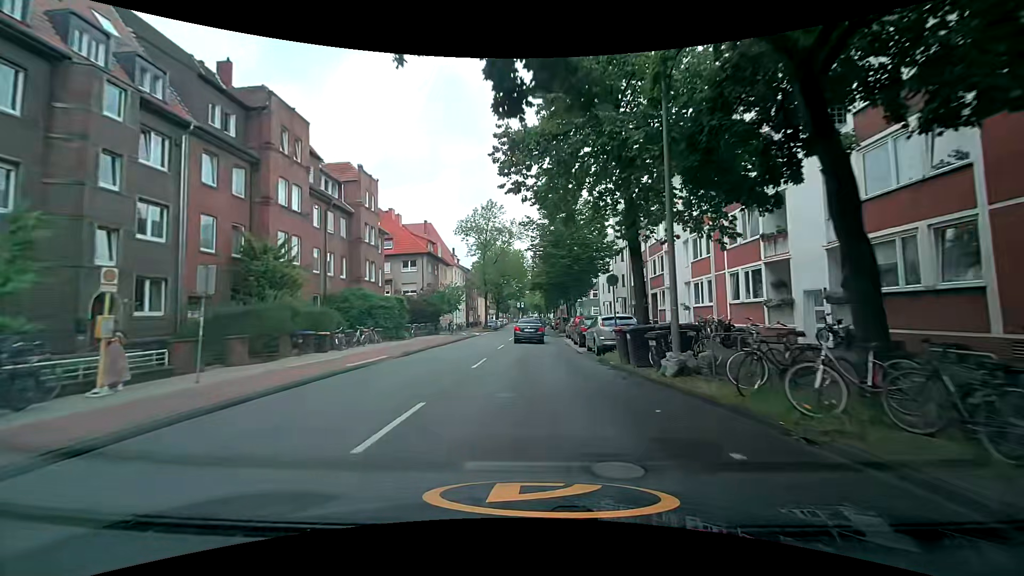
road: tertiary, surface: asphalt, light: Day
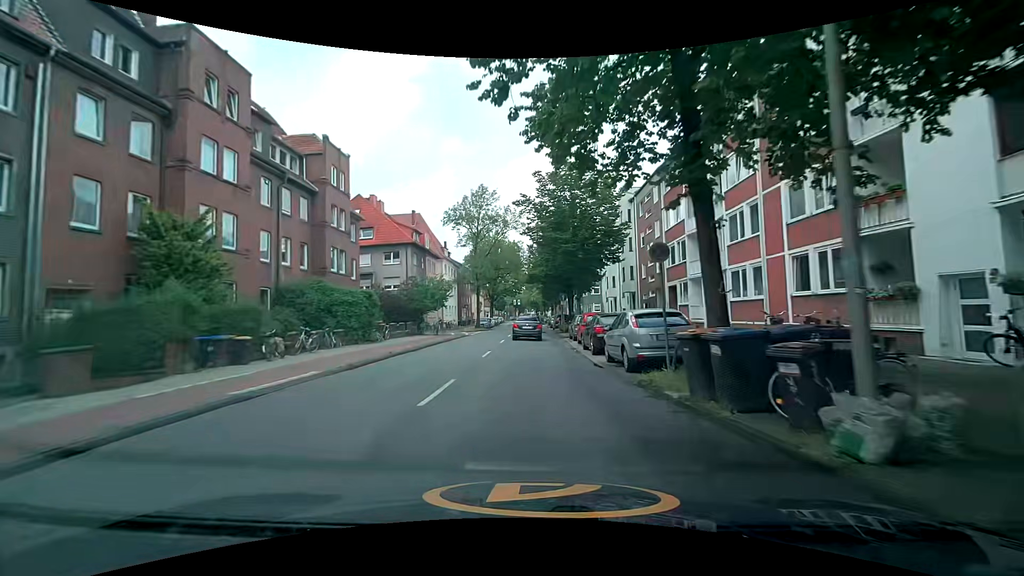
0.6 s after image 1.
(0.0, +6.4) m; -1°
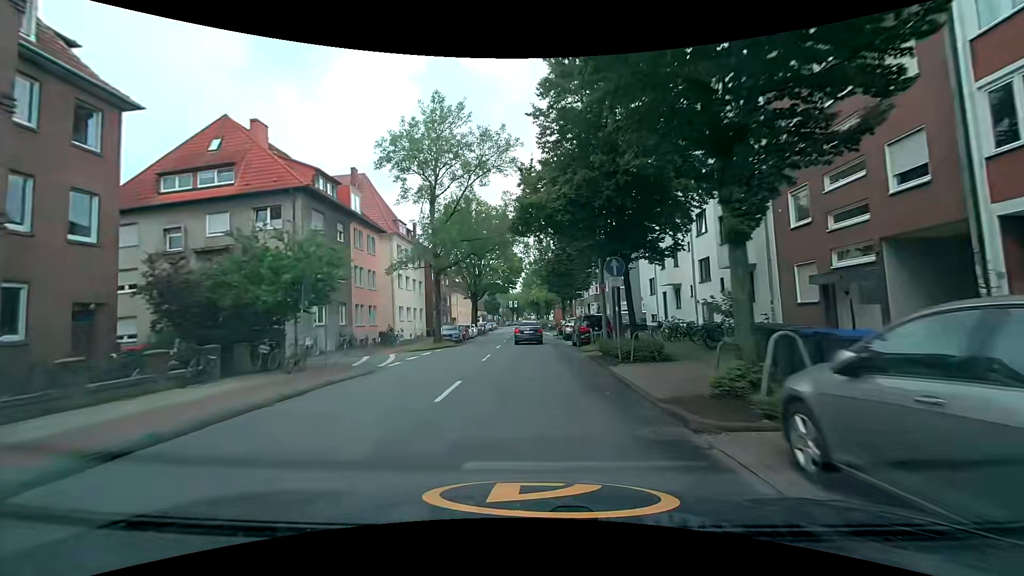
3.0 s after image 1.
(+0.6, +26.2) m; +1°
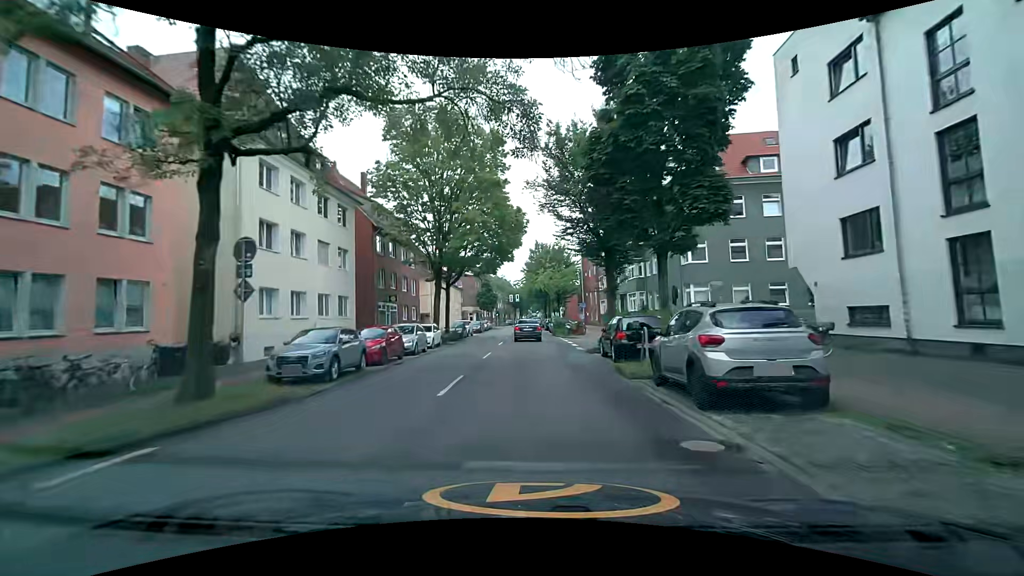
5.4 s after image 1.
(+0.1, +26.0) m; -1°
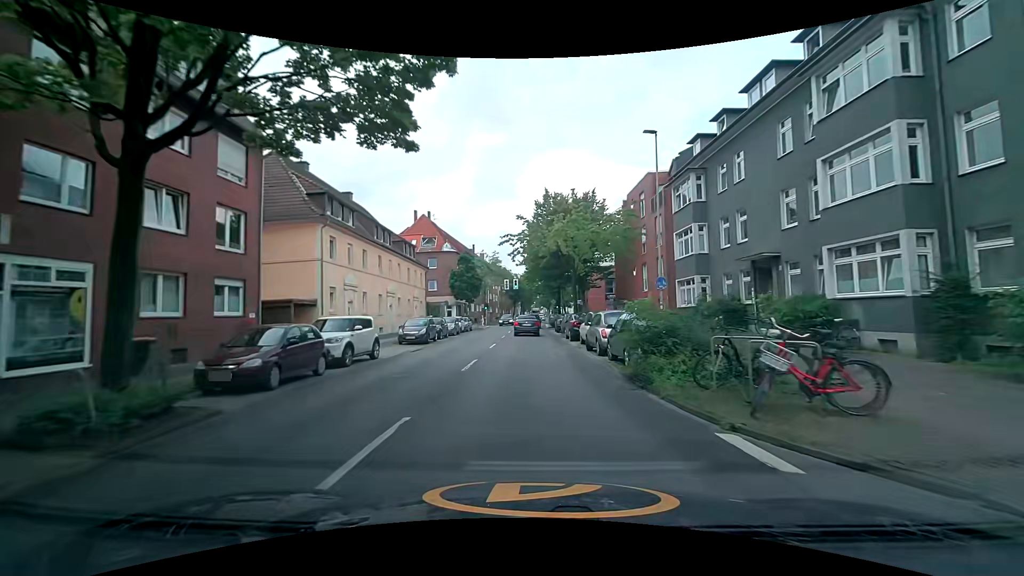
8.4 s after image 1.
(+0.2, +32.7) m; +1°
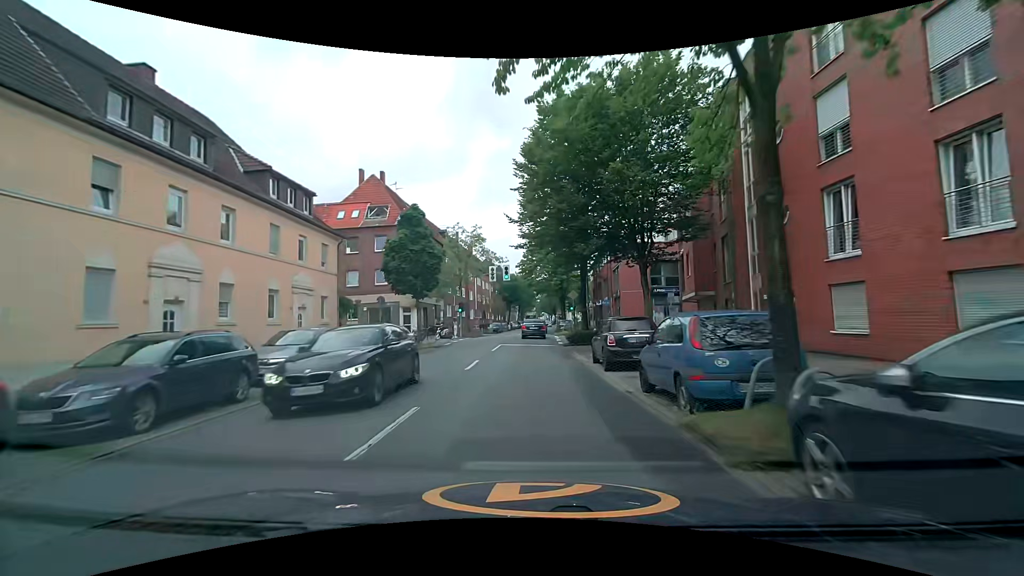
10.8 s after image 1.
(-0.5, +25.5) m; -1°
(0, +10) (0, +20) (0, +30) (0, +40) (+1, +50) (+1, +60) (+2, +70) (+2, +80) (+3, +90) (+3, +100) m
